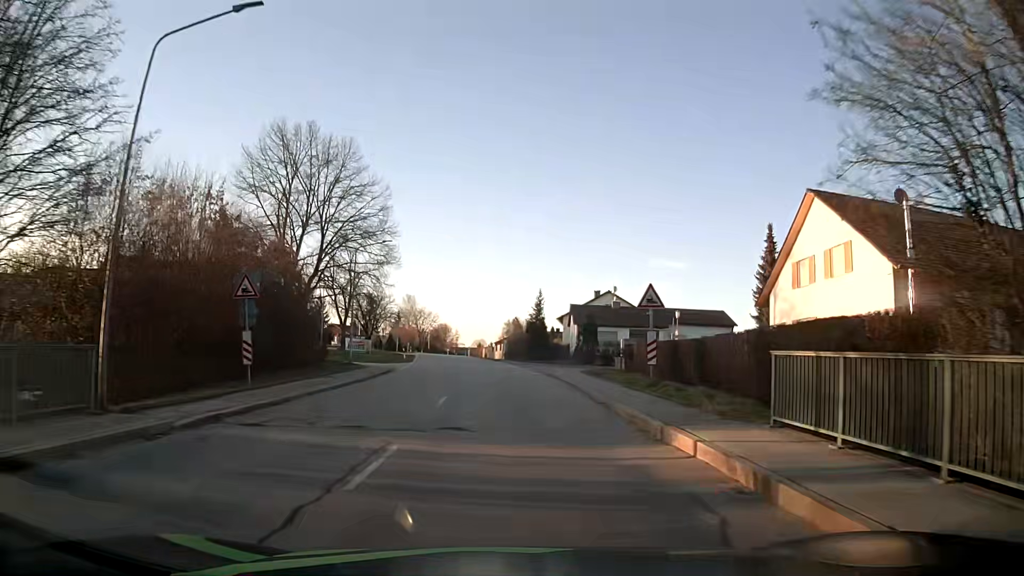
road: secondary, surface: asphalt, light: Day
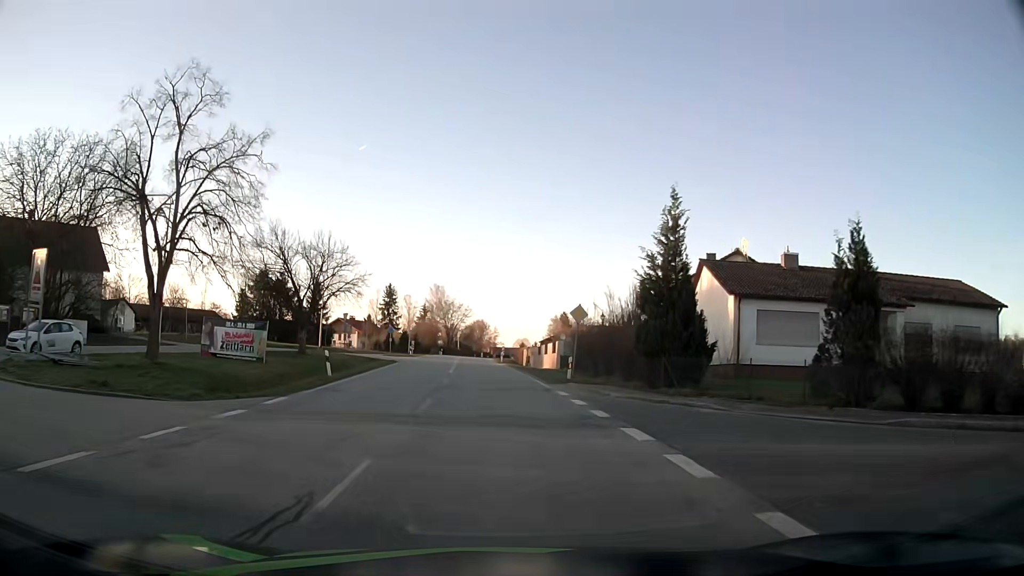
(-0.7, +37.8) m; -3°
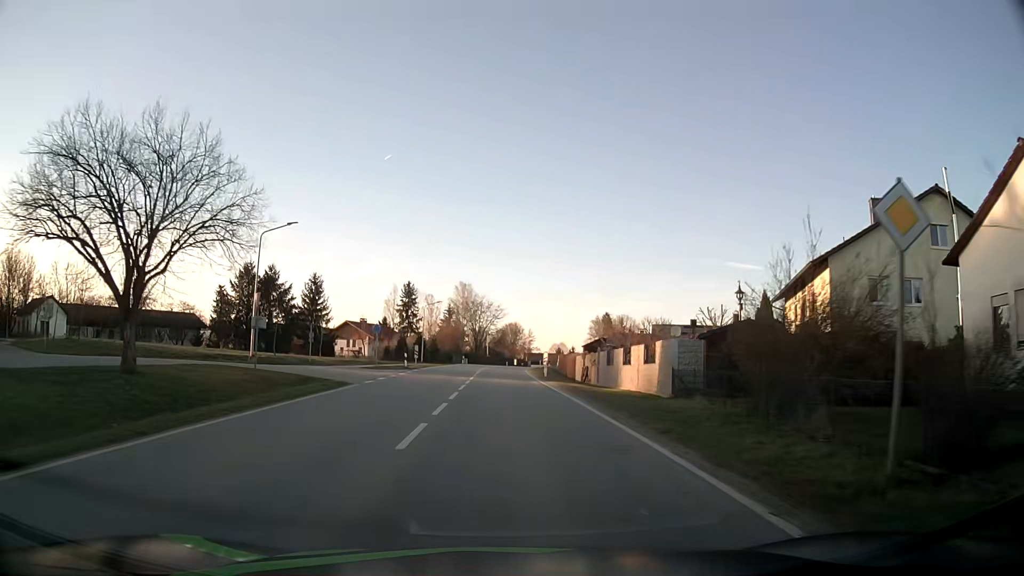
(-0.8, +23.3) m; -3°
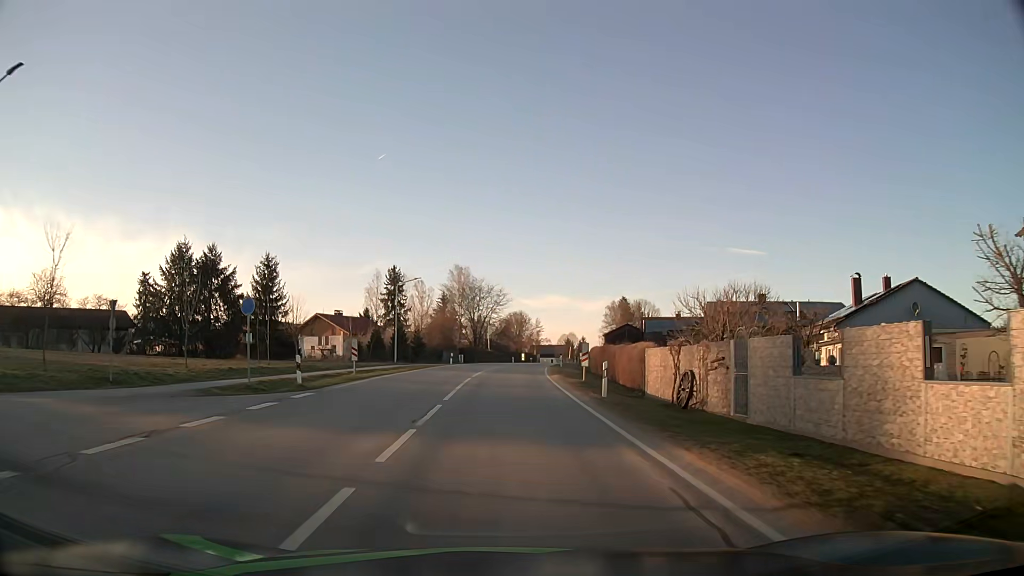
(-0.3, +23.8) m; -1°
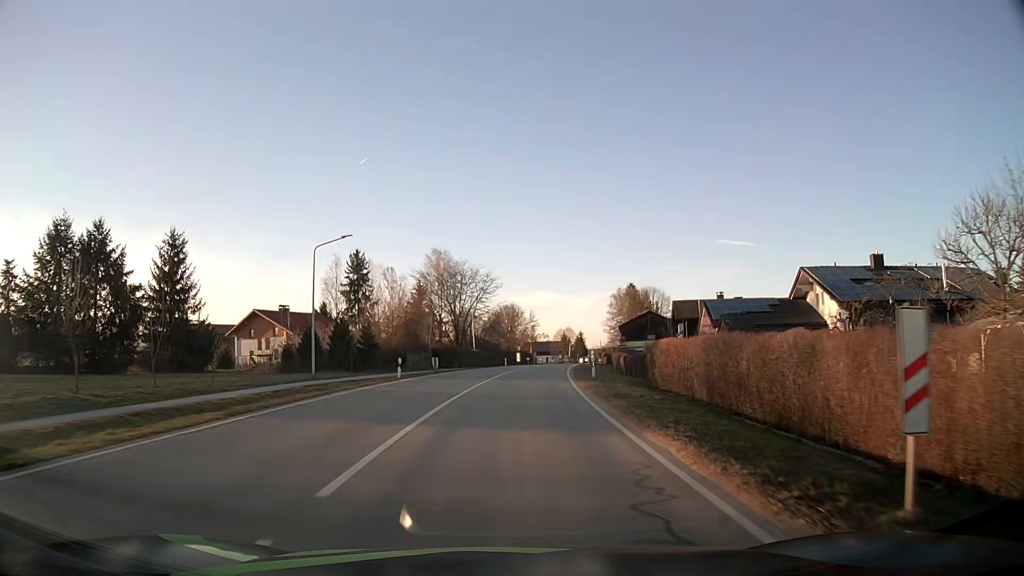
(+0.1, +24.5) m; +1°
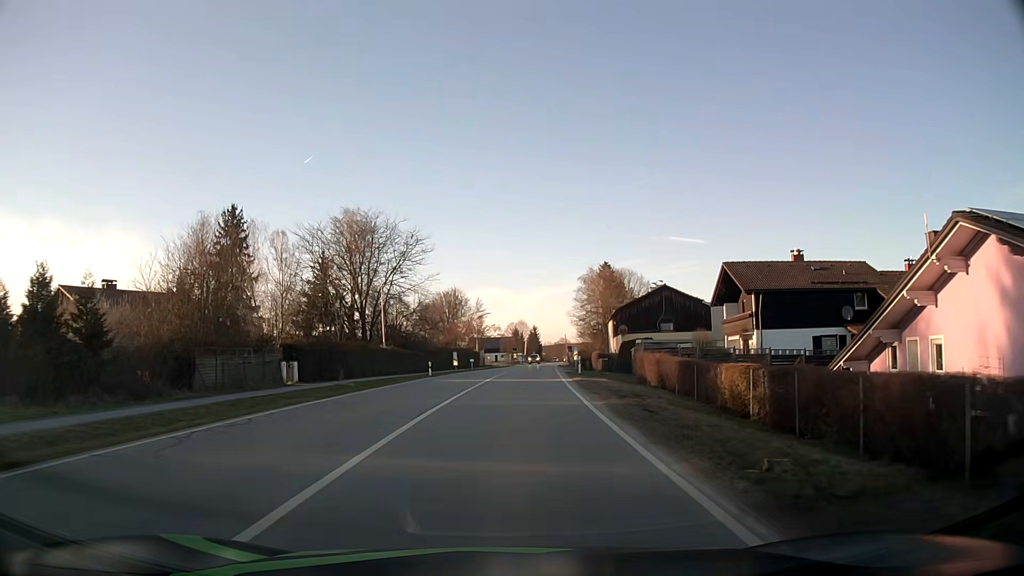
(+1.1, +33.2) m; +4°
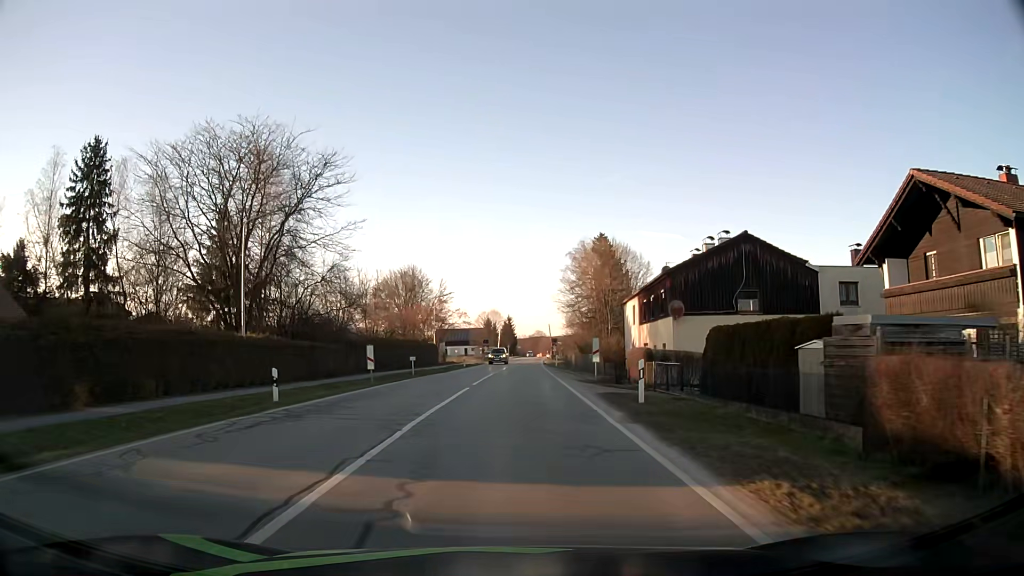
(+0.6, +24.8) m; +2°
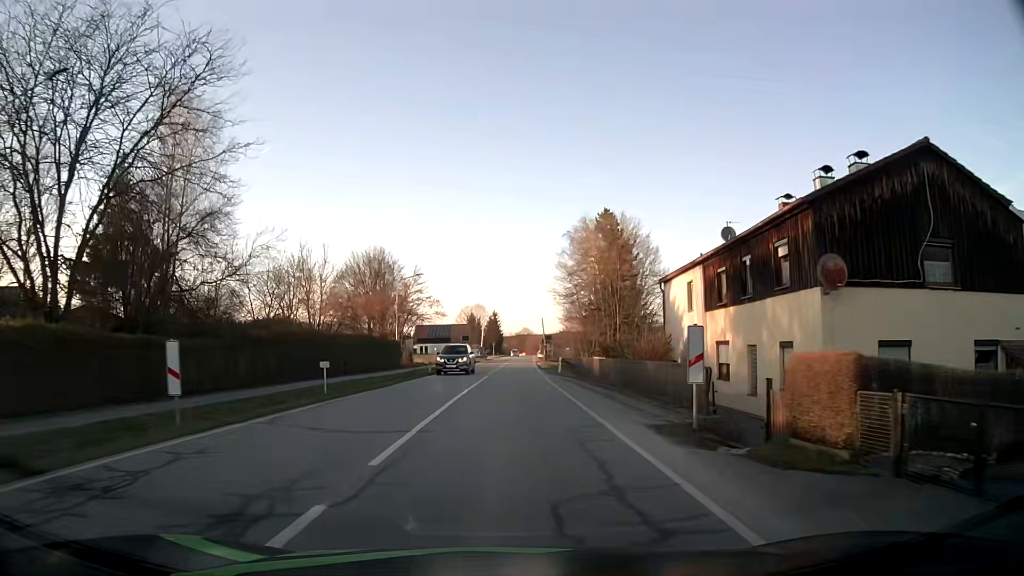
(+0.2, +16.6) m; +1°
(0, +10) (0, +20) (0, +30) (+1, +40) (+1, +50) (+1, +60) (+2, +70) (+2, +80) (+3, +90) (+3, +100) m
